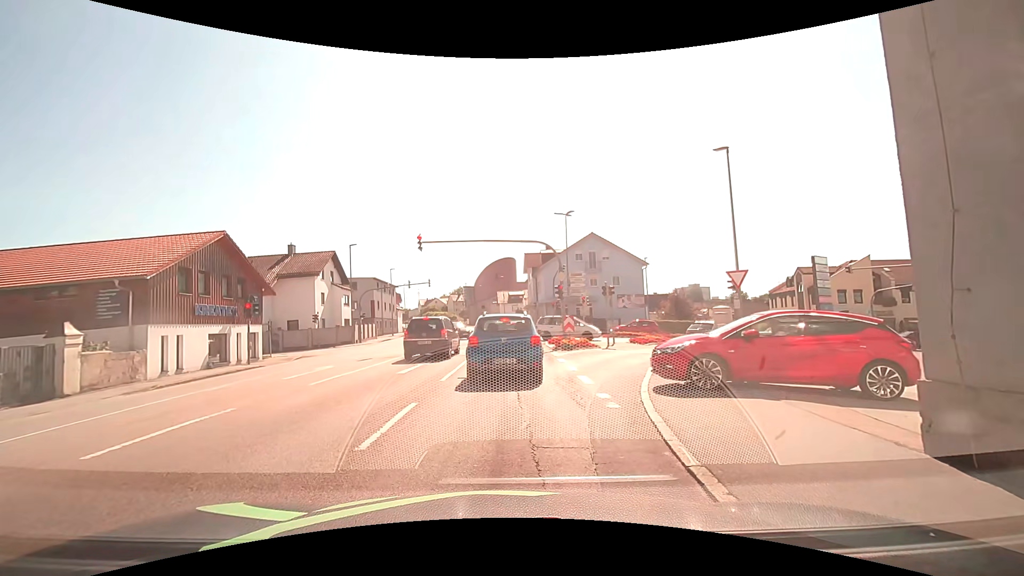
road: tertiary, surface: asphalt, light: Day
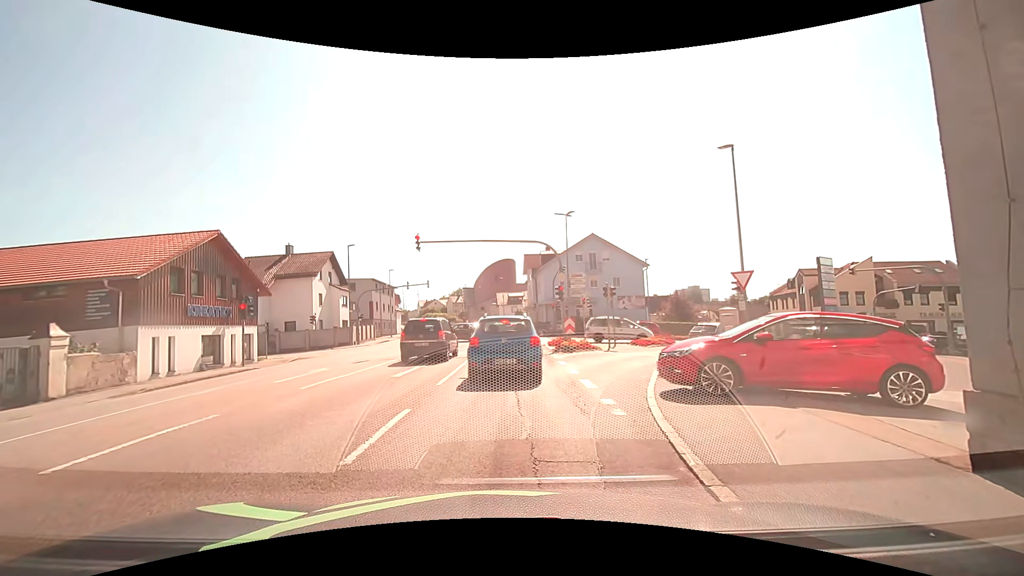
(0.0, +0.4) m; 0°
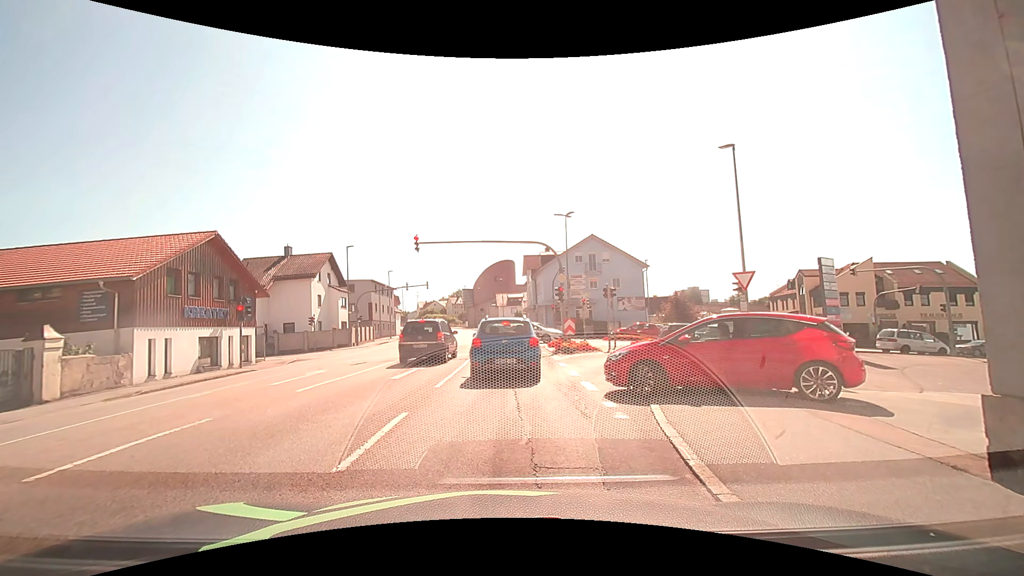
(0.0, +0.3) m; 0°
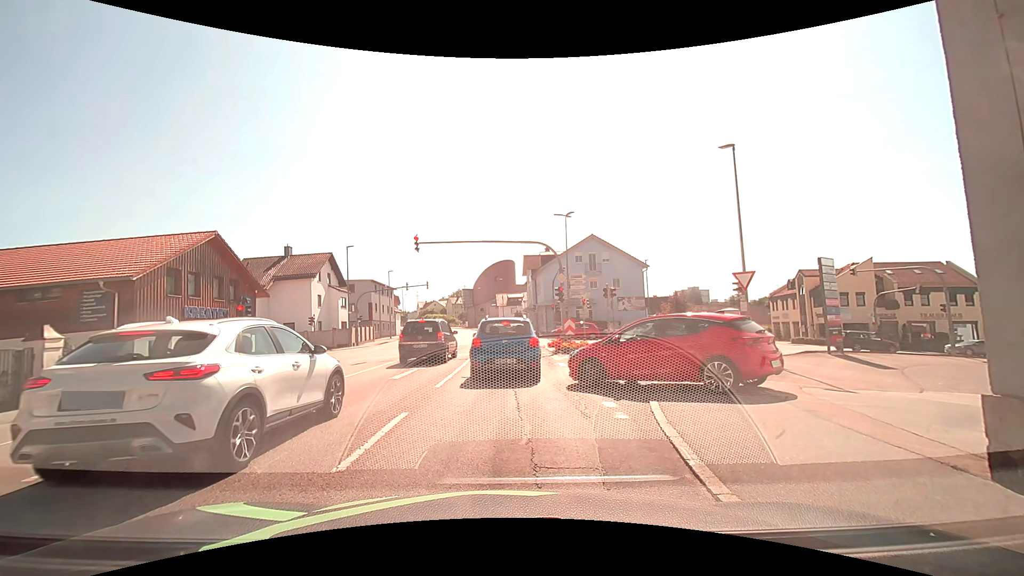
(0.0, 0.0) m; 0°
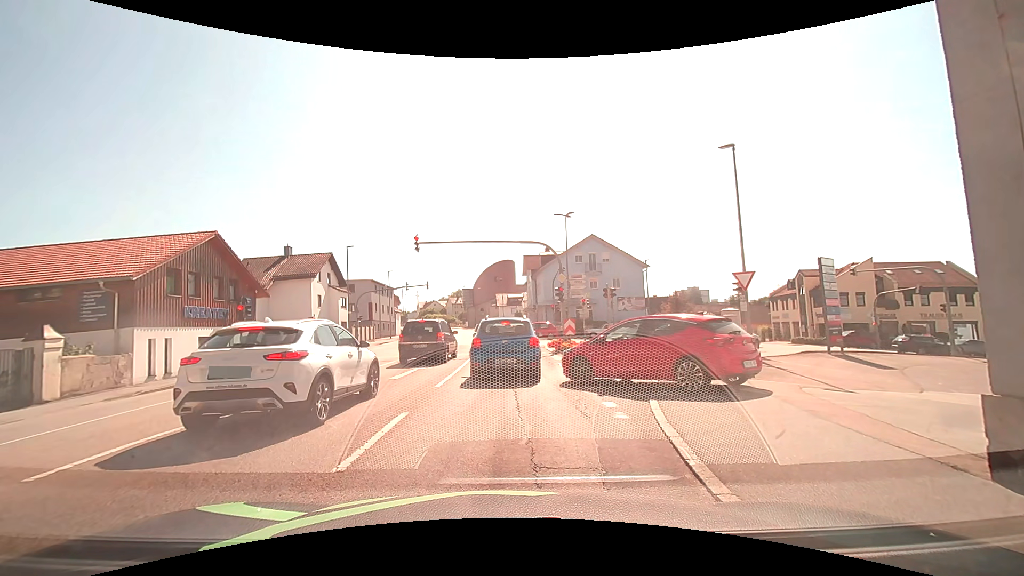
(0.0, 0.0) m; 0°
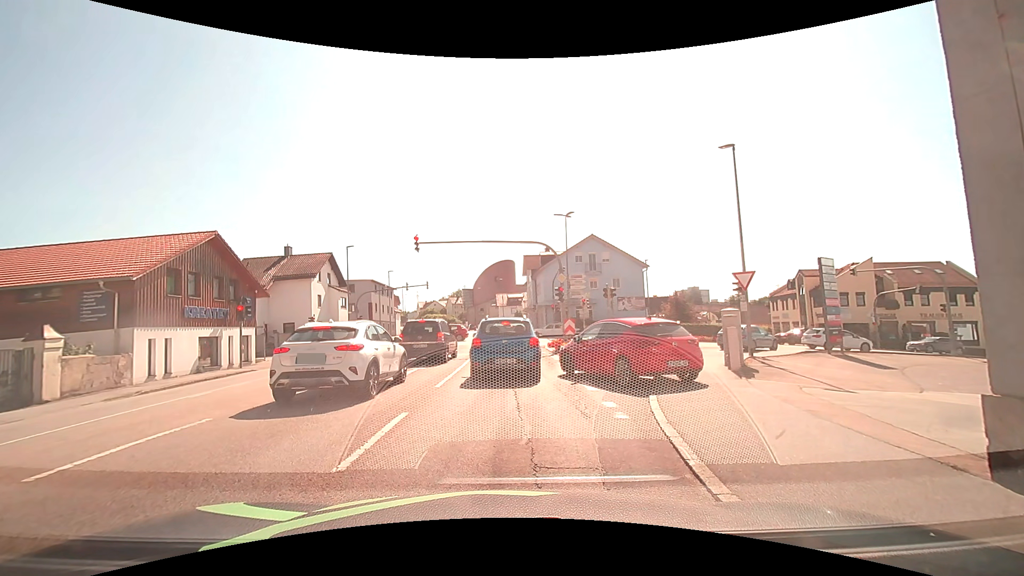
(0.0, 0.0) m; 0°
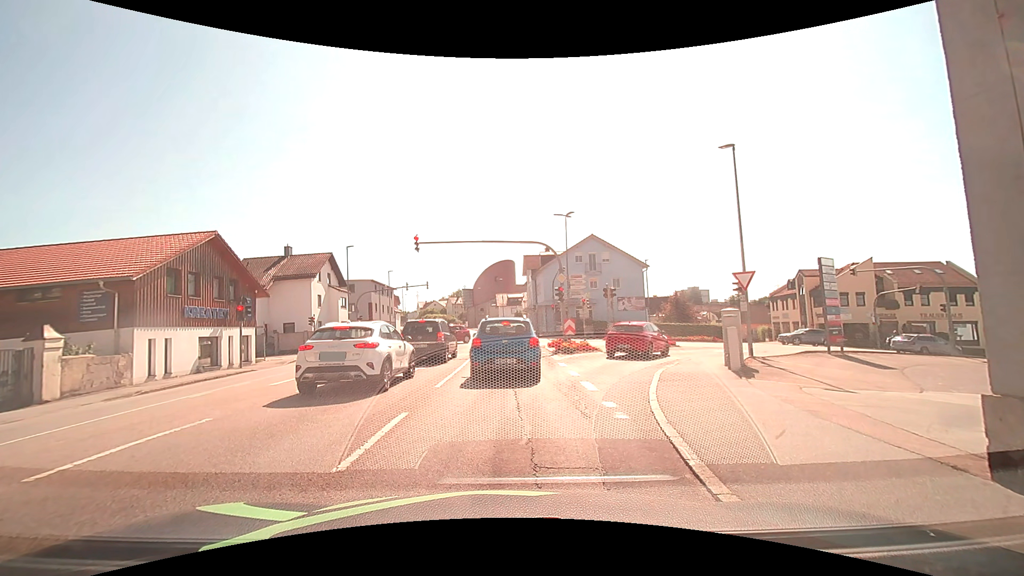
(0.0, 0.0) m; 0°
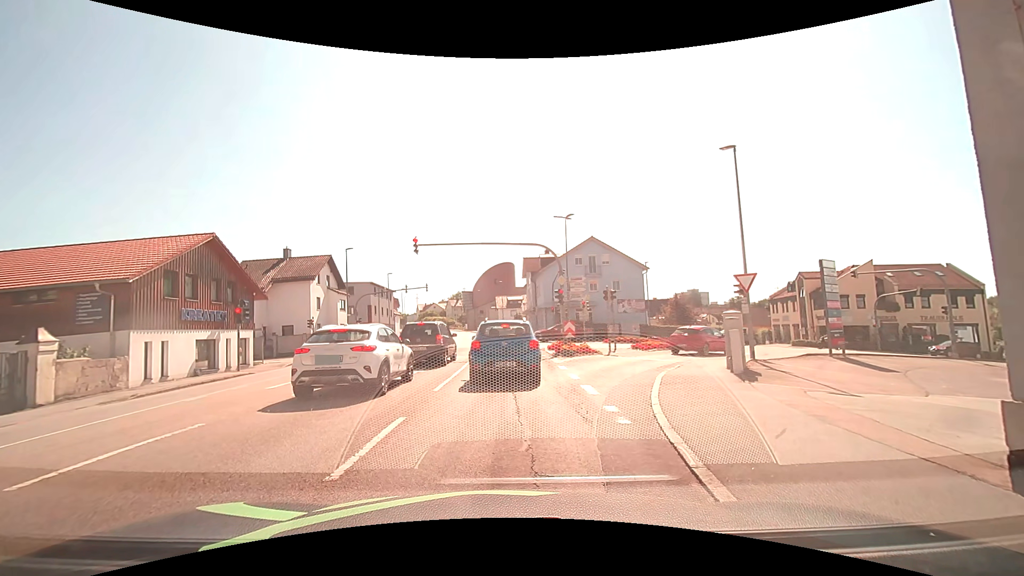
(0.0, +0.2) m; 0°
